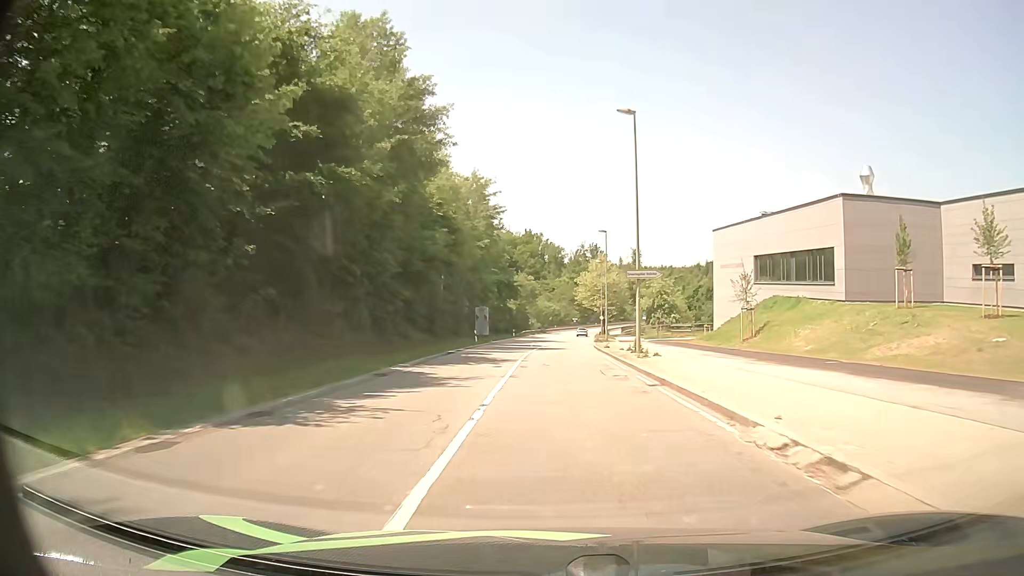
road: secondary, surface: asphalt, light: Day
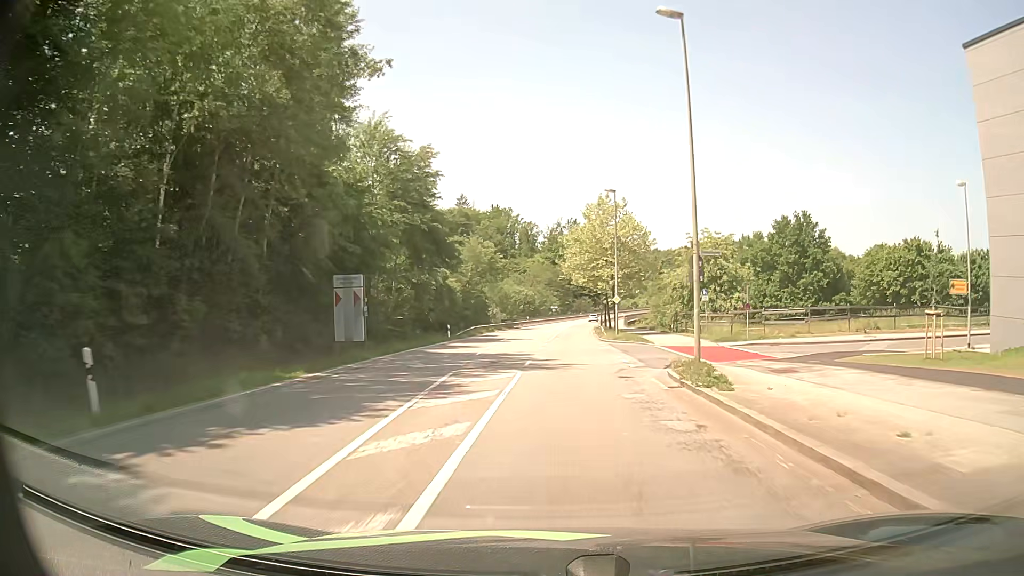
(+0.2, +44.1) m; +2°
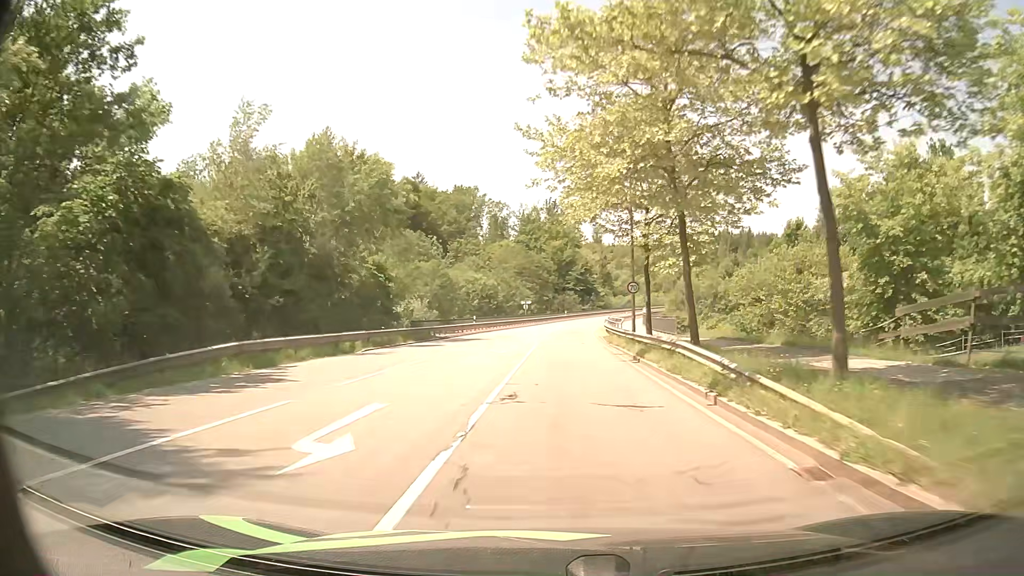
(+0.7, +45.5) m; +2°
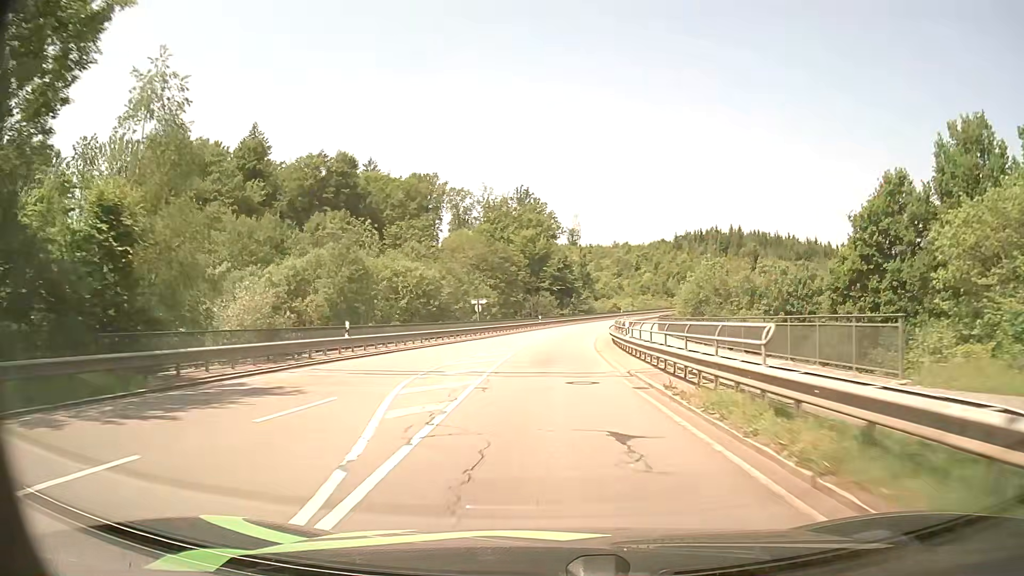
(+0.5, +28.8) m; +2°
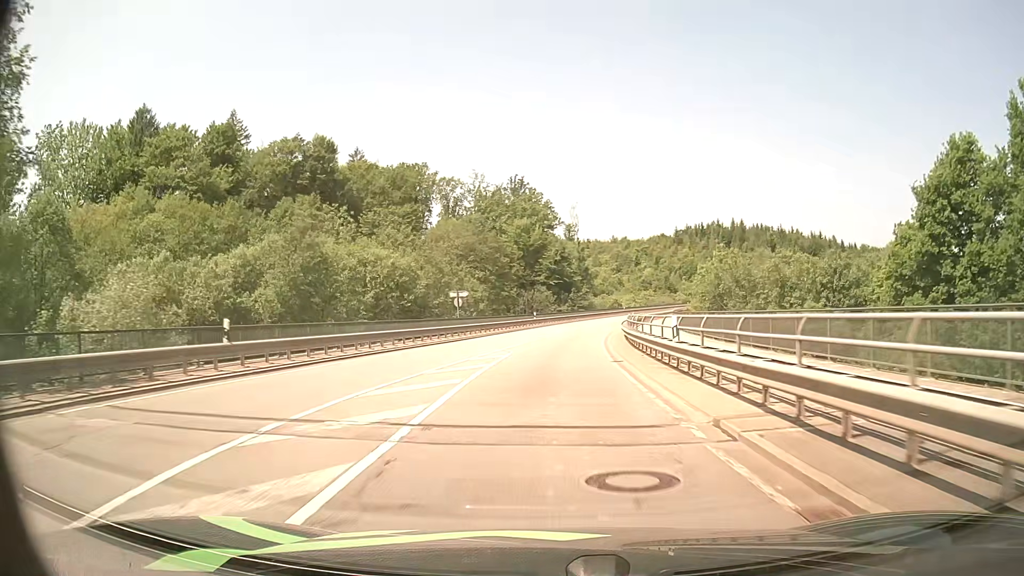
(0.0, +9.8) m; 0°
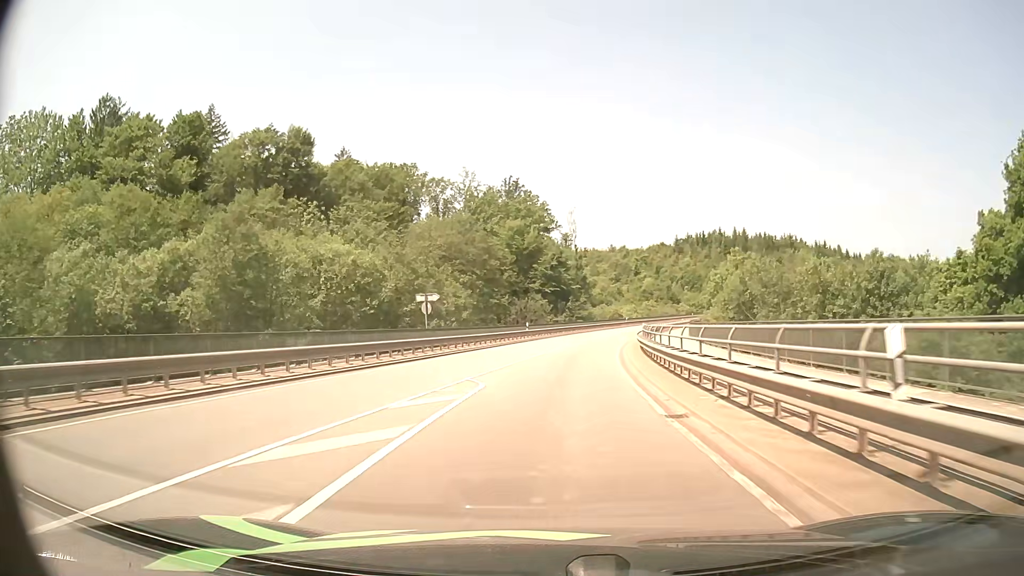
(0.0, +9.8) m; 0°
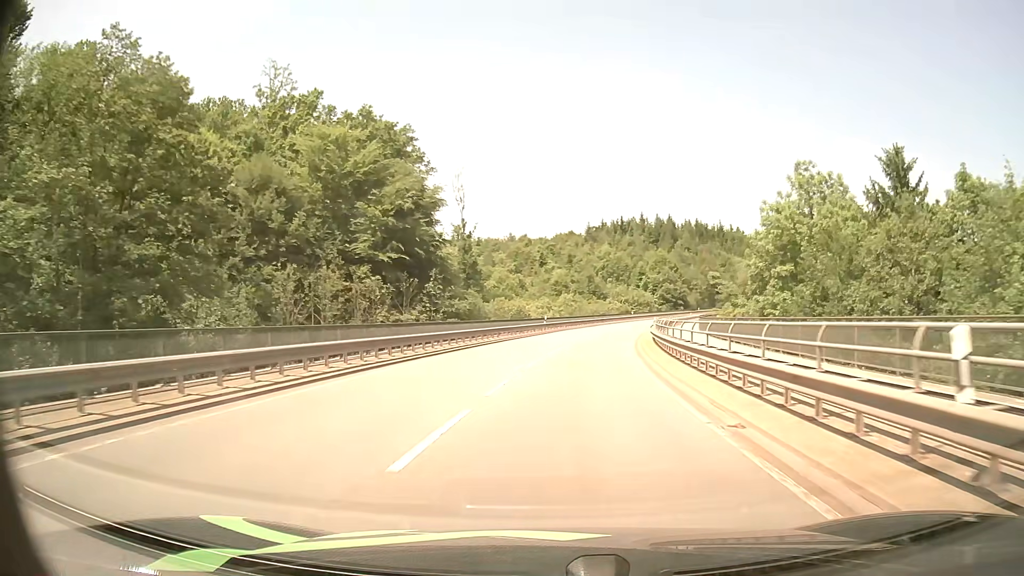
(+3.7, +48.9) m; +9°
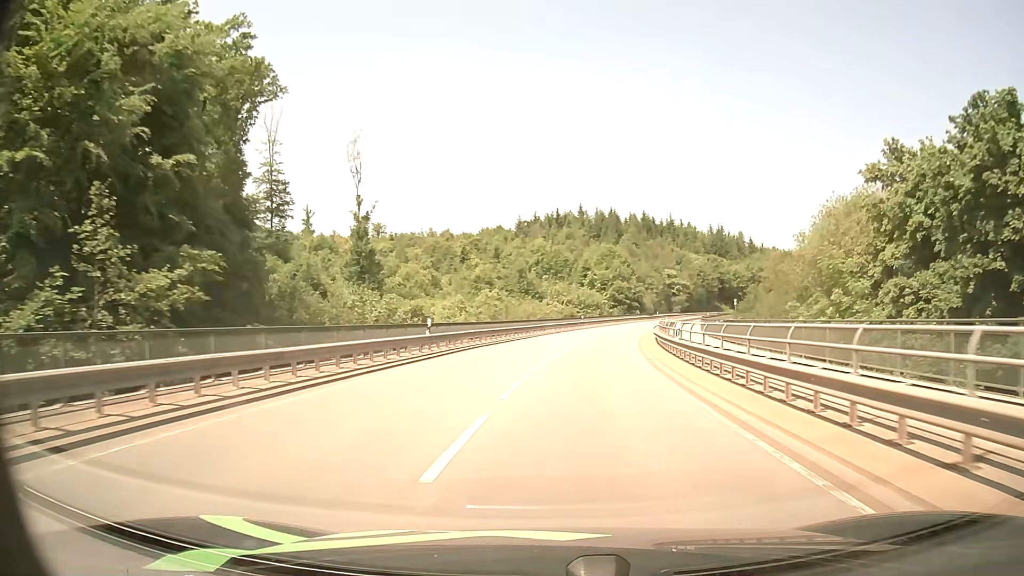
(+1.4, +30.3) m; +6°
(0, +10) (+1, +20) (+2, +30) (+3, +40) (+5, +50) (+7, +60) (+9, +69) (+11, +79) (+14, +89) (+18, +98) m
